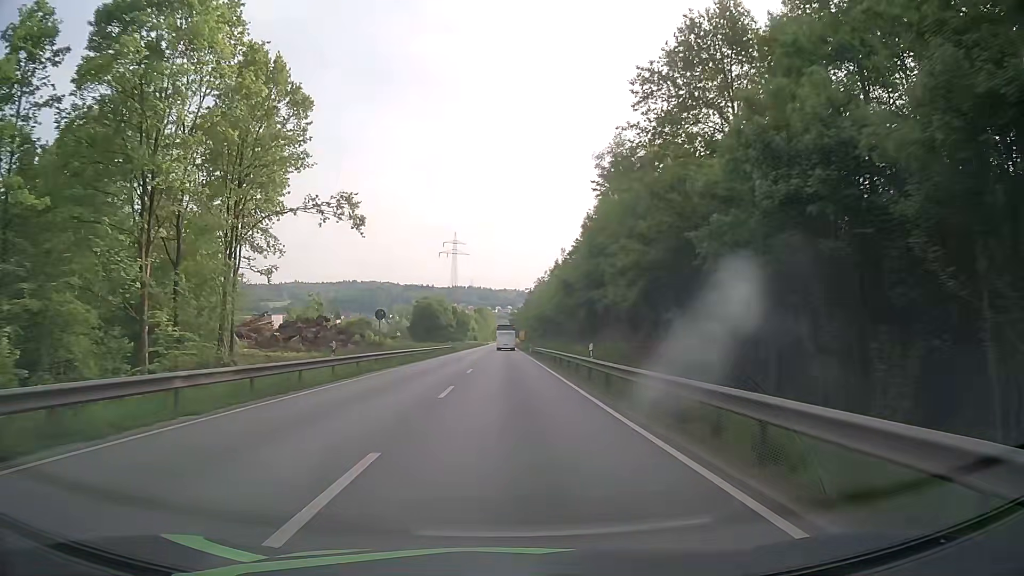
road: primary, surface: asphalt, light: Day
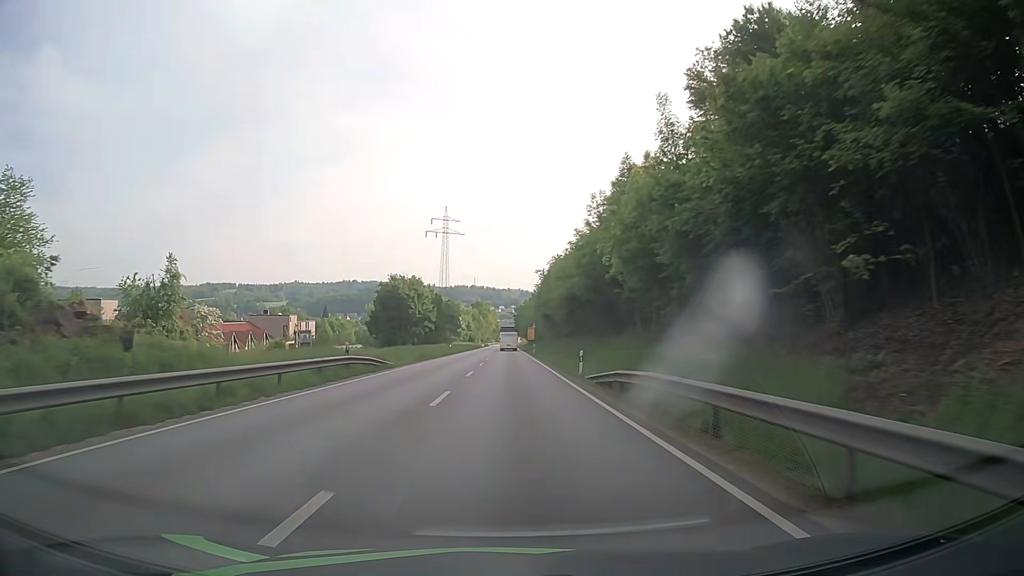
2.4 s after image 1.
(0.0, +50.3) m; 0°
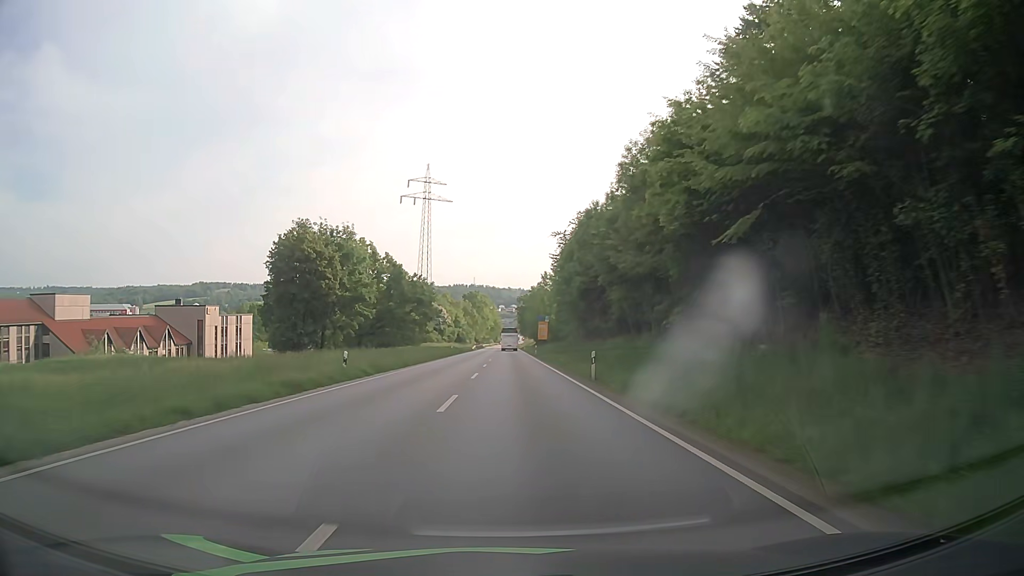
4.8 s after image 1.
(-0.1, +49.0) m; 0°
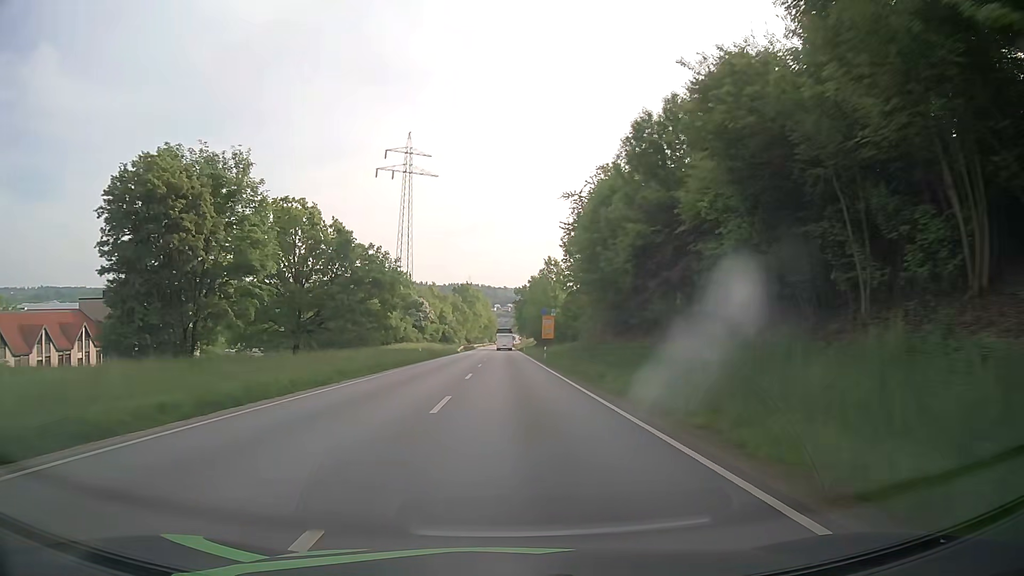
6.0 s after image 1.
(0.0, +24.3) m; 0°
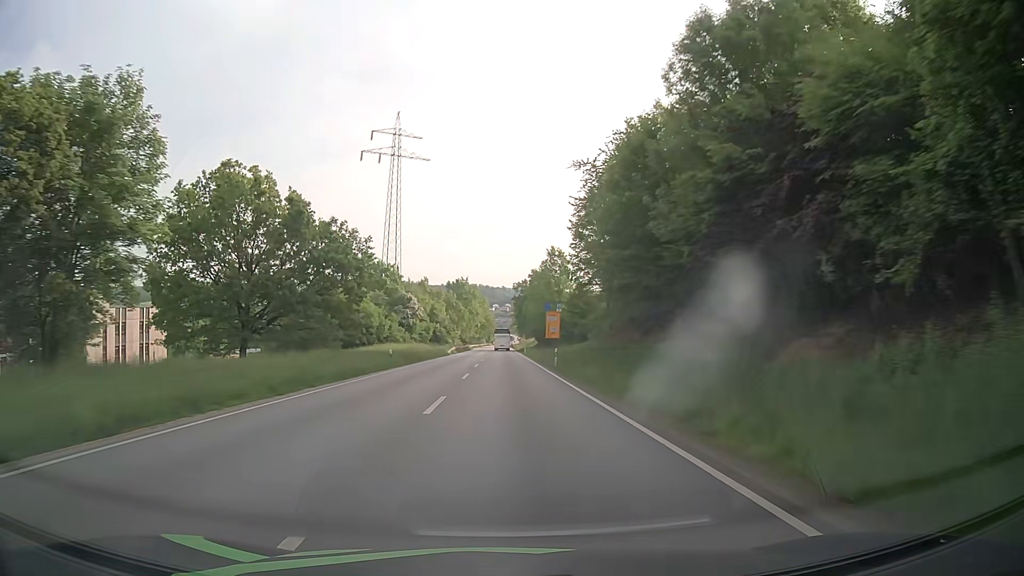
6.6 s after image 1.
(+0.1, +12.2) m; 0°
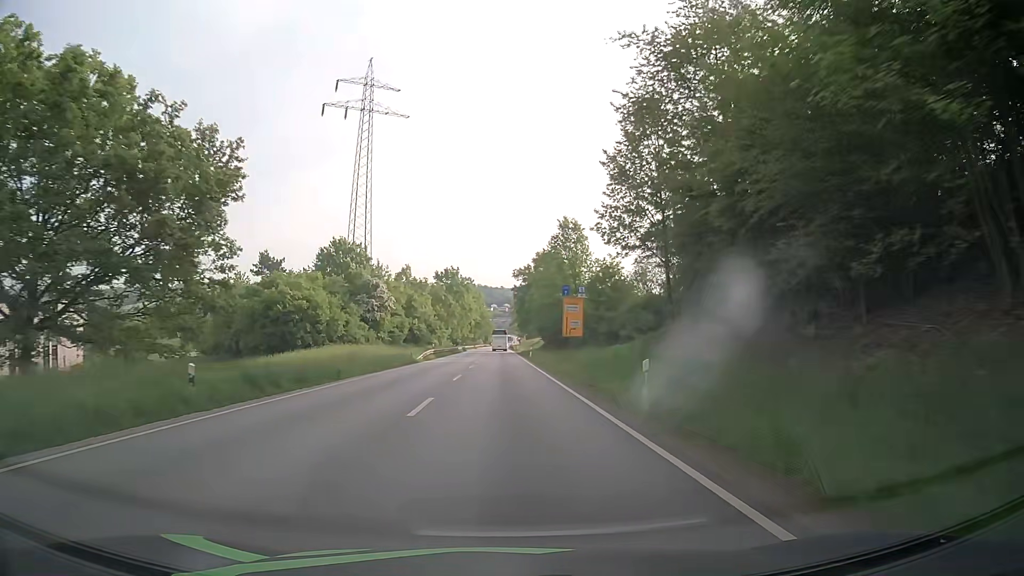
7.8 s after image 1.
(+0.1, +24.5) m; 0°
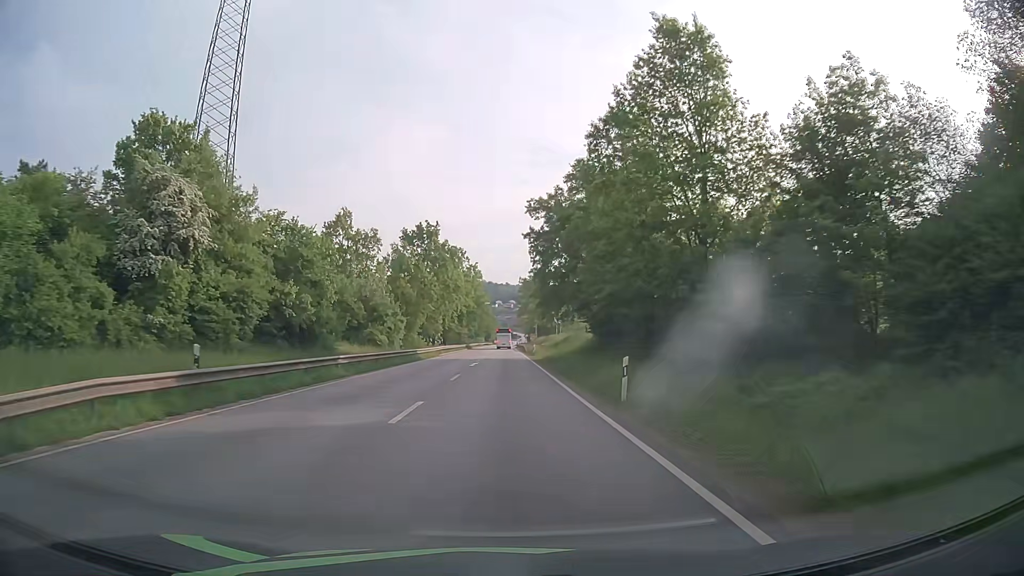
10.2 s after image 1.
(-0.1, +48.9) m; 0°
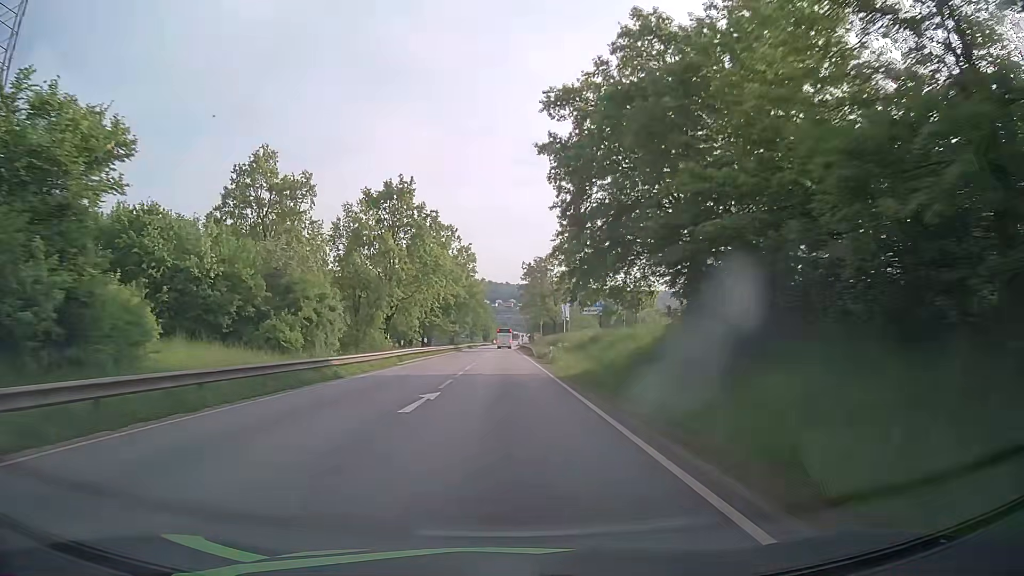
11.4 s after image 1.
(-0.1, +23.8) m; 0°
(0, +10) (0, +20) (0, +30) (0, +40) (0, +50) (0, +60) (0, +70) (0, +80) (0, +90) (0, +100) m
